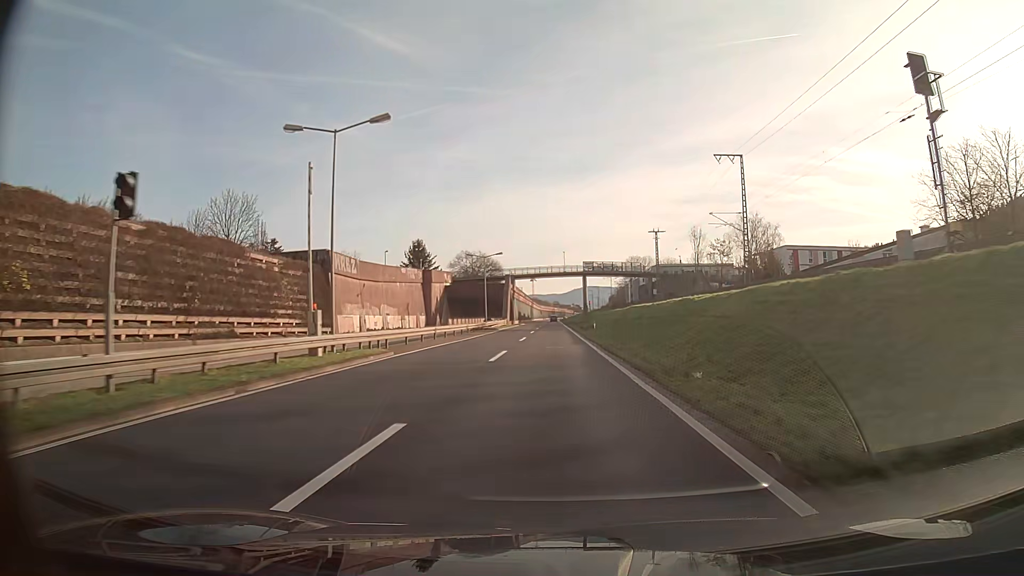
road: trunk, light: Day
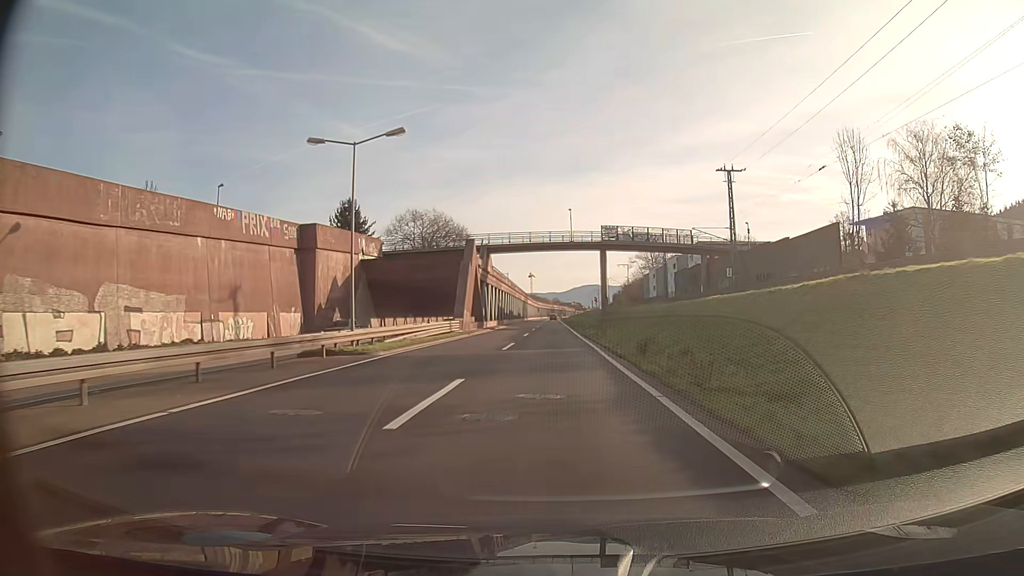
(0.0, +48.6) m; 0°
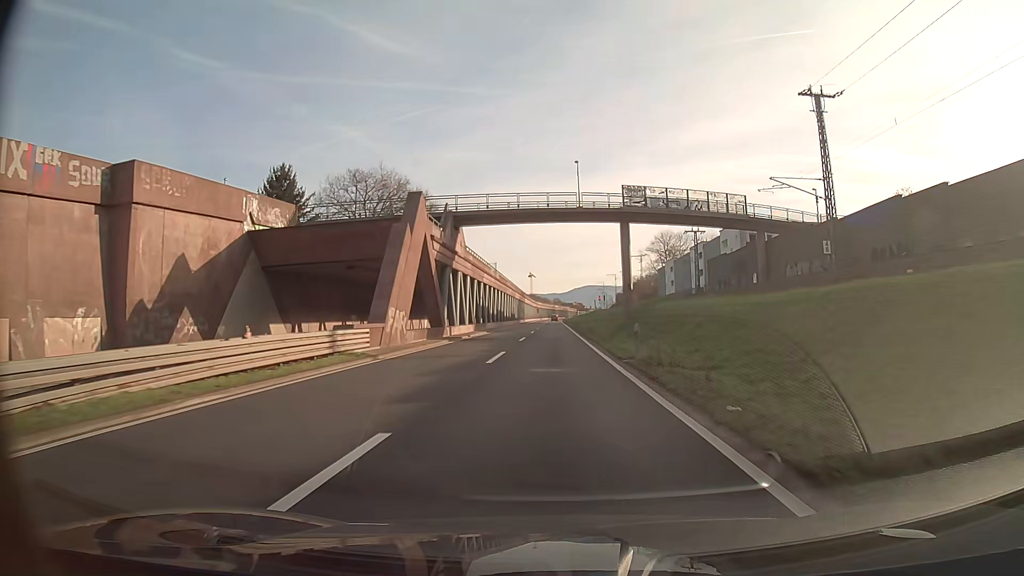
(0.0, +24.3) m; 0°
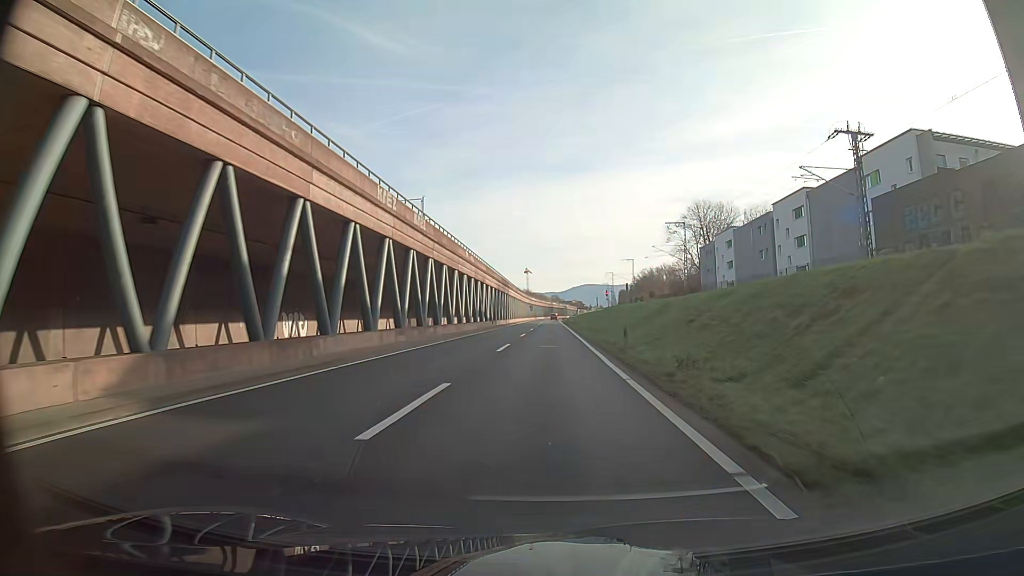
(0.0, +48.6) m; 0°
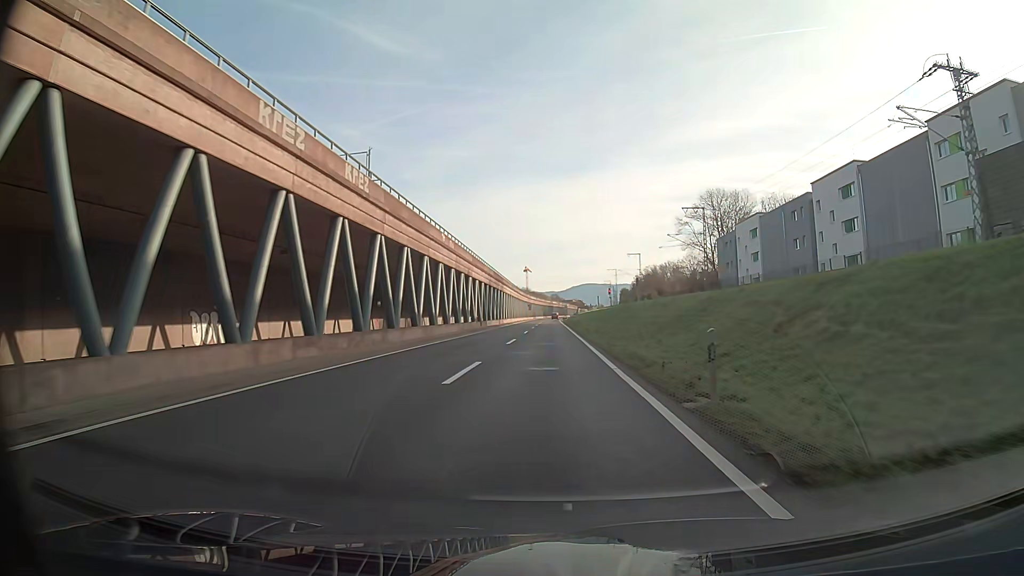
(0.0, +12.2) m; 0°
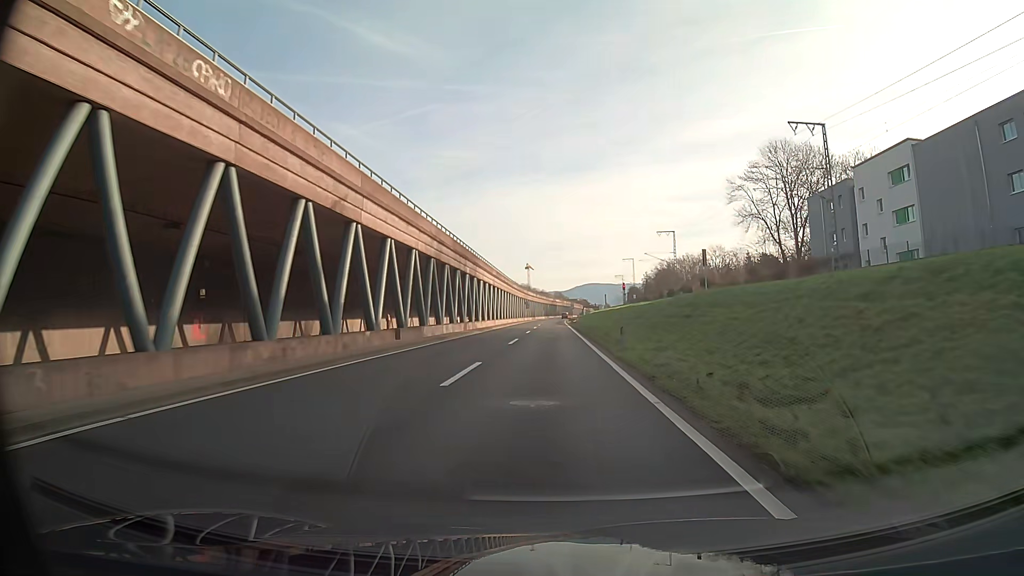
(0.0, +36.5) m; 0°
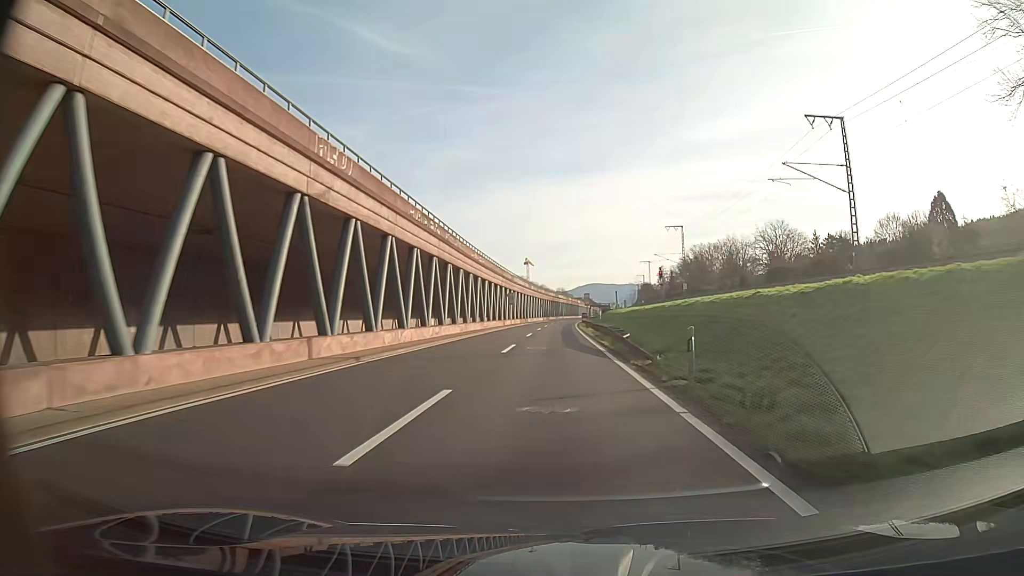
(-0.1, +60.8) m; 0°
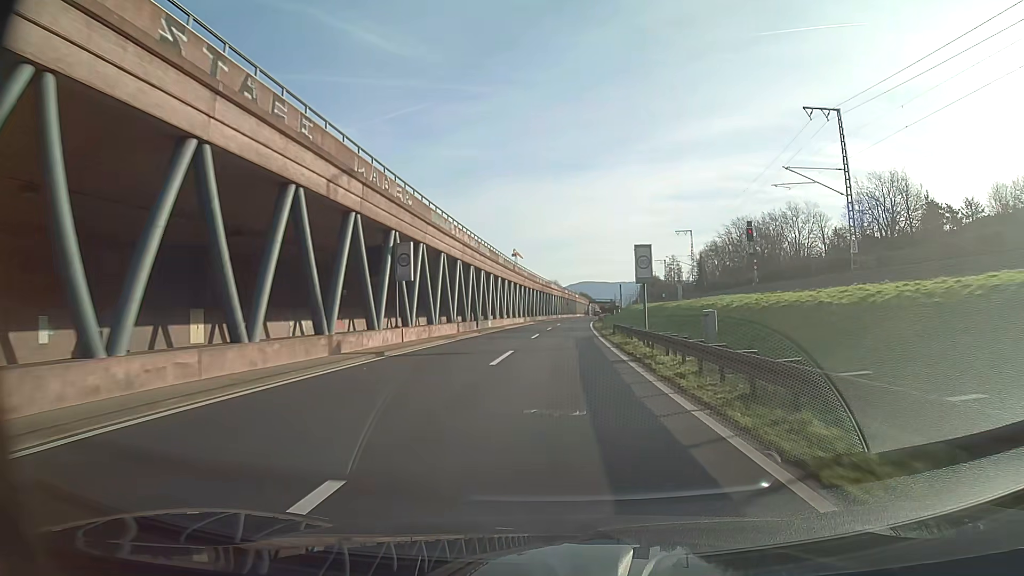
(+0.4, +60.7) m; +1°
(0, +10) (0, +20) (0, +30) (0, +40) (+1, +50) (+1, +60) (+2, +70) (+2, +80) (+3, +90) (+3, +100) m
